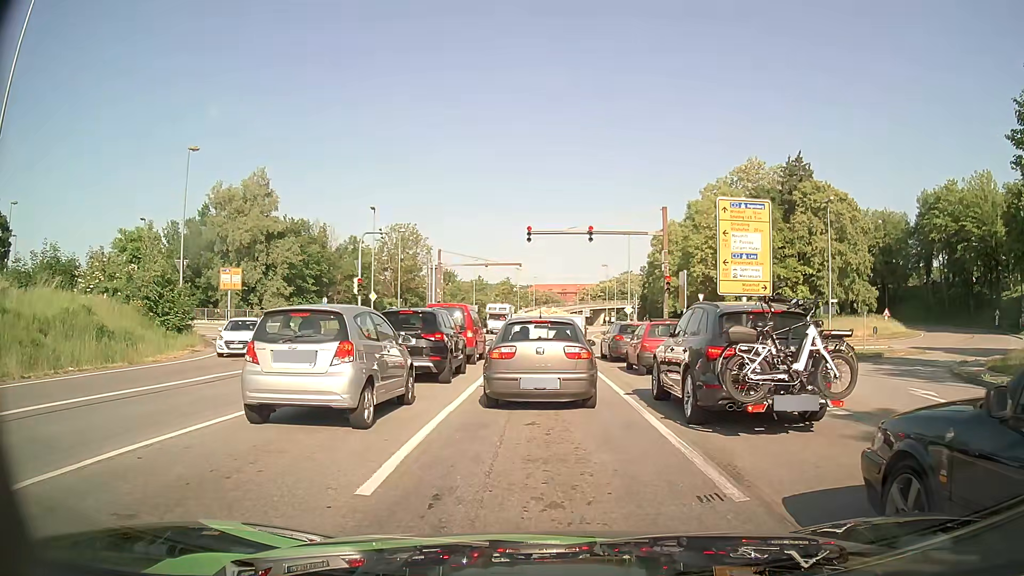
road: primary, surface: asphalt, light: Day
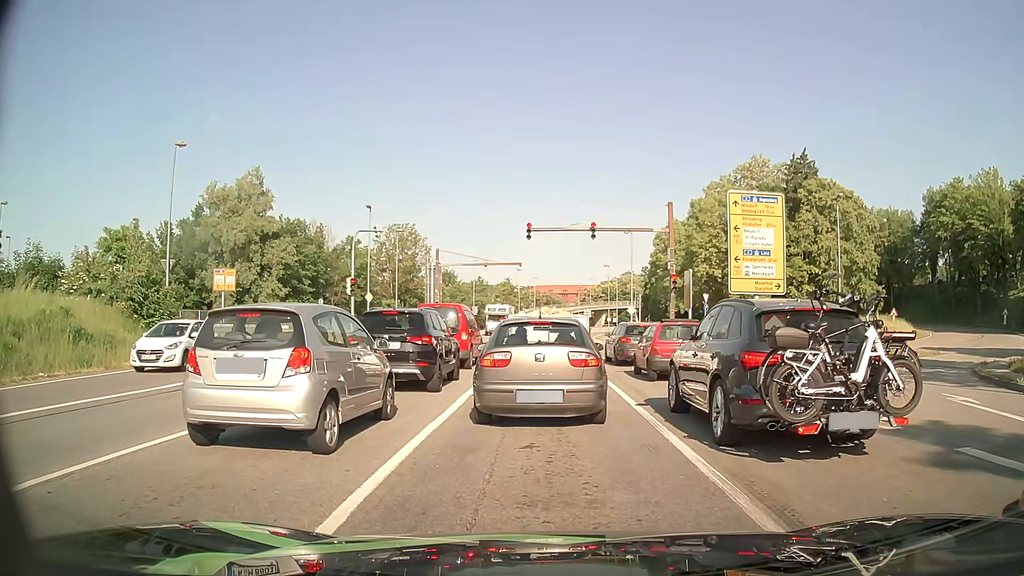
(0.0, +1.5) m; +1°
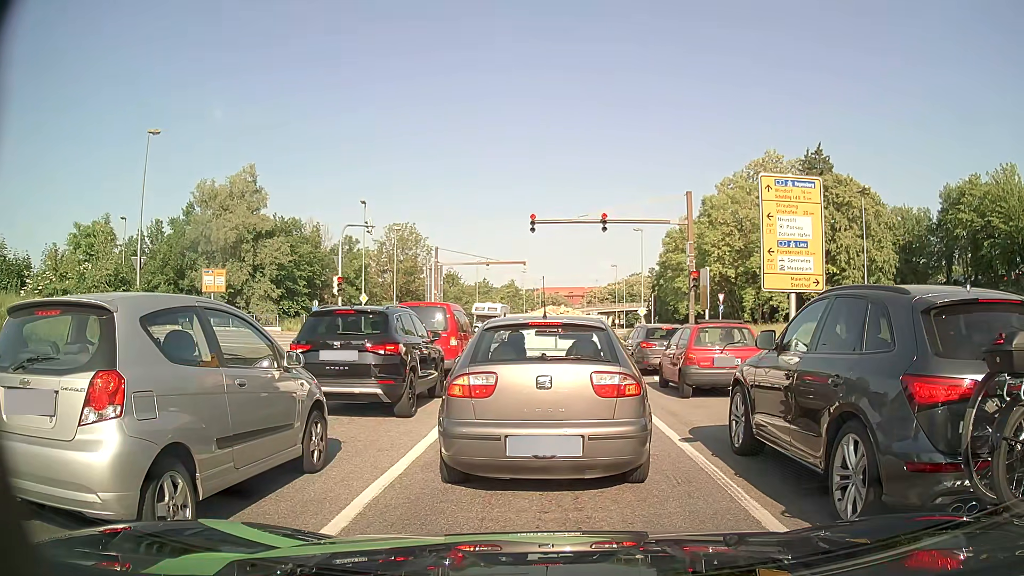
(-0.1, +3.0) m; -2°
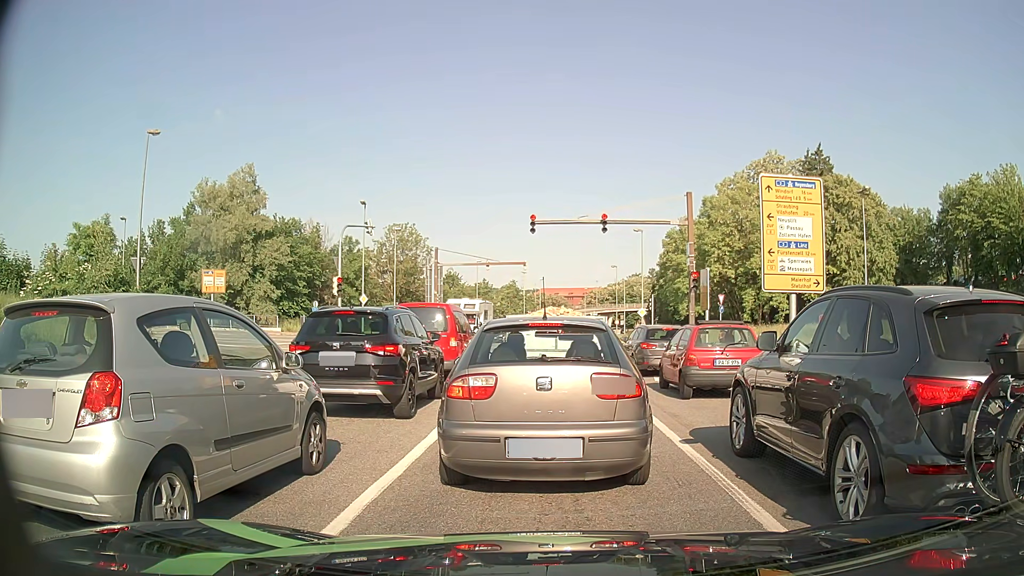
(0.0, +0.1) m; 0°
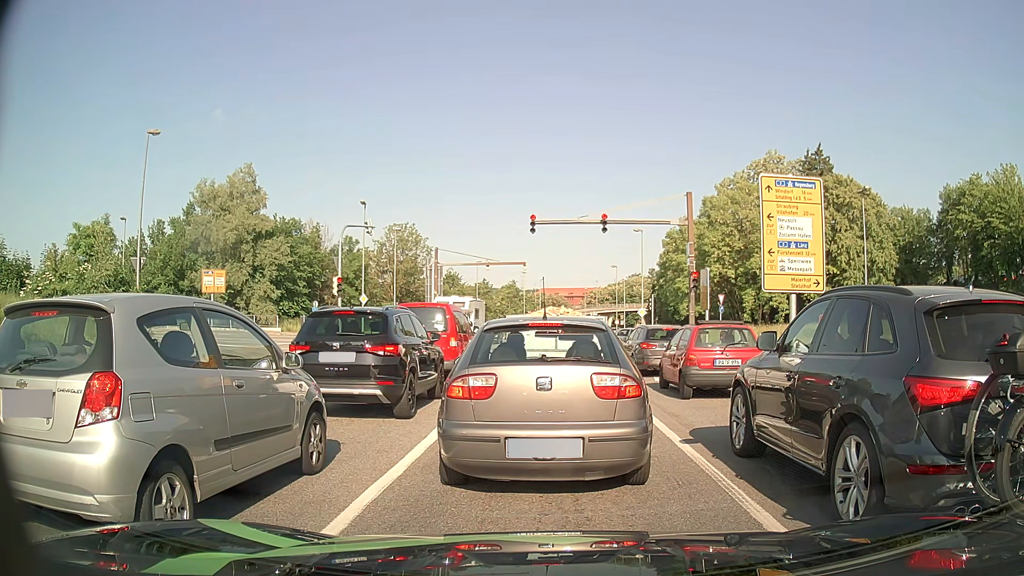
(0.0, 0.0) m; 0°
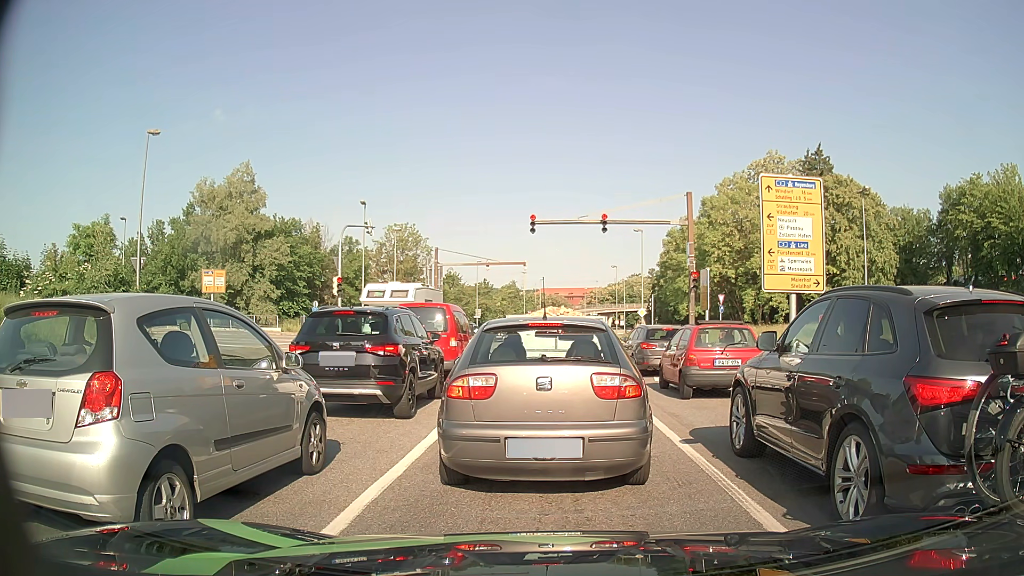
(0.0, 0.0) m; 0°
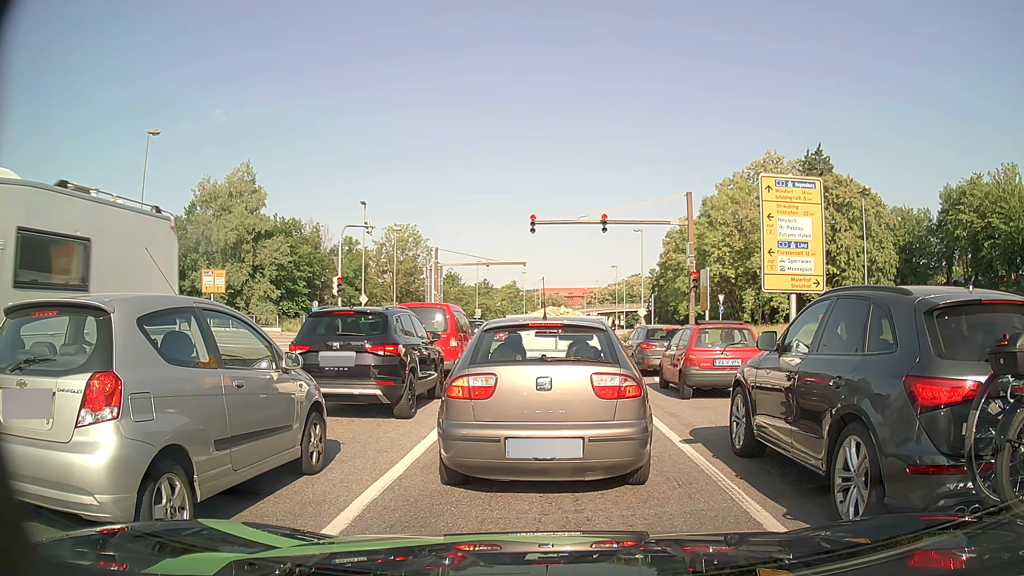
(0.0, 0.0) m; 0°
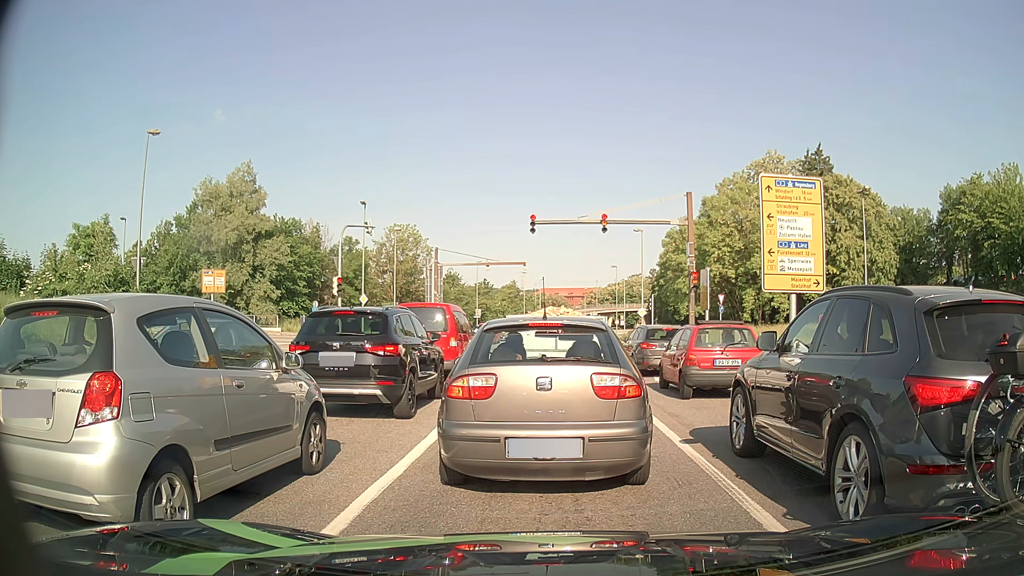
(0.0, 0.0) m; 0°
(0, +10) (0, +20) (0, +30) (-2, +40) (-10, +46) (-20, +47) (-30, +48) (-39, +49) (-49, +51) (-59, +52) m
